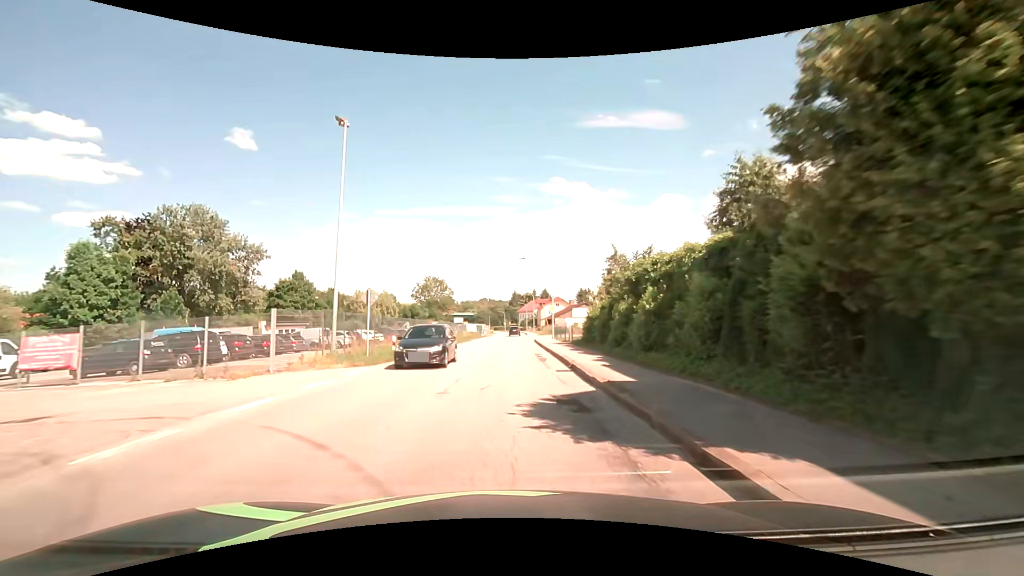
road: secondary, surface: asphalt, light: Day
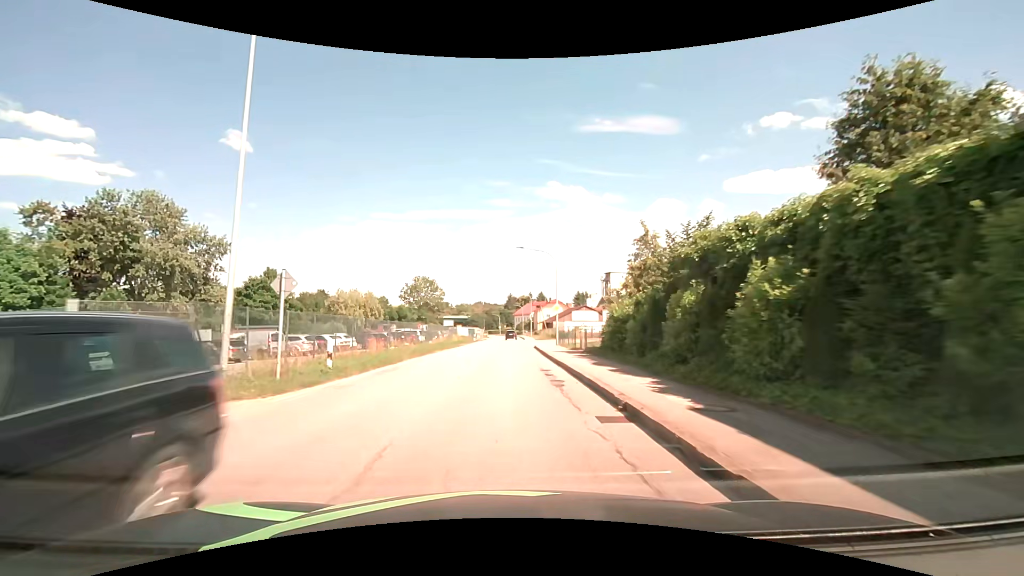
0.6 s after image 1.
(+0.1, +7.6) m; +1°
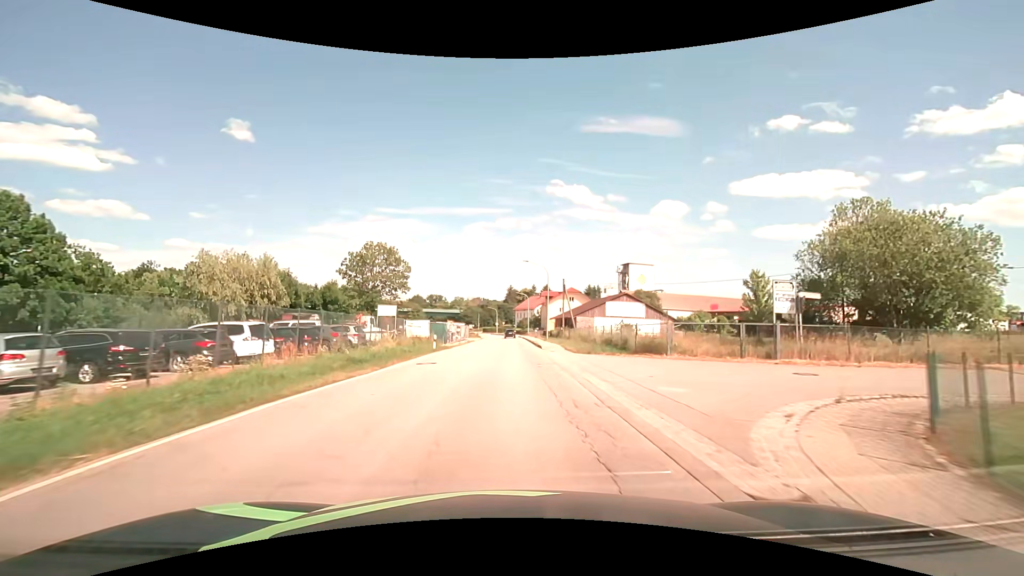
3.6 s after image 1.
(+0.4, +37.9) m; +1°
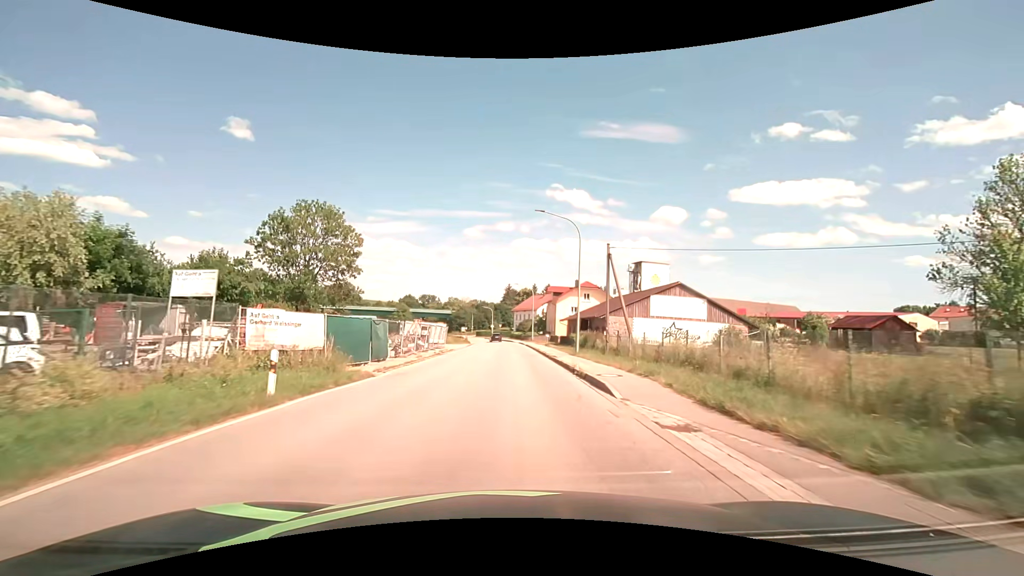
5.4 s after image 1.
(0.0, +22.9) m; 0°
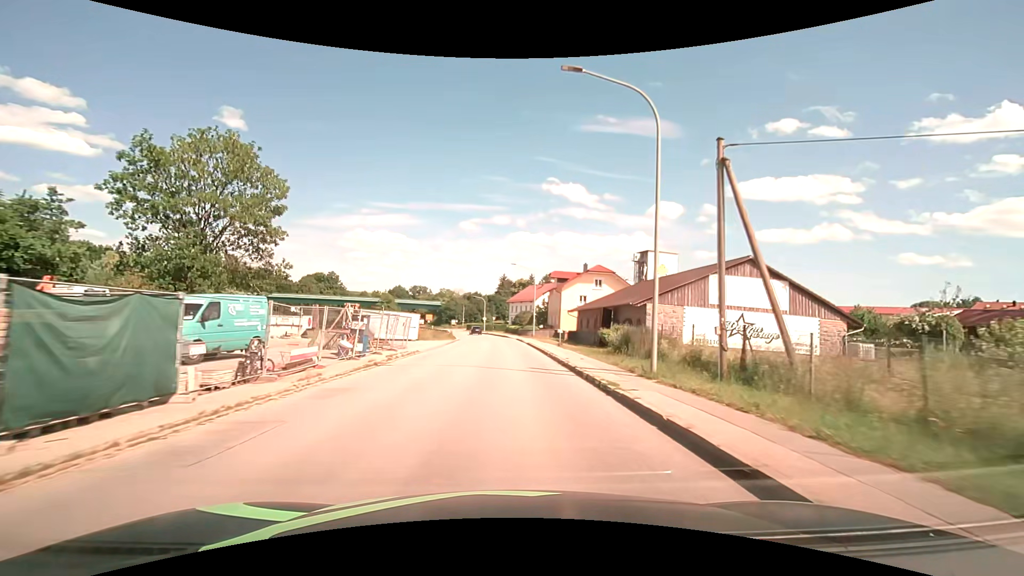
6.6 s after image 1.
(+0.1, +15.2) m; +1°
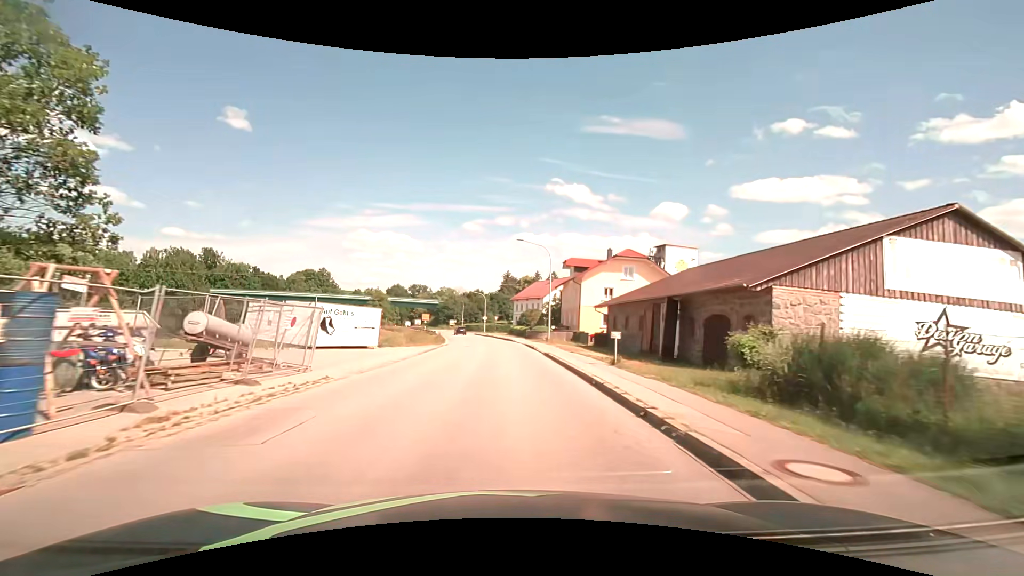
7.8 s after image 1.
(0.0, +15.3) m; 0°
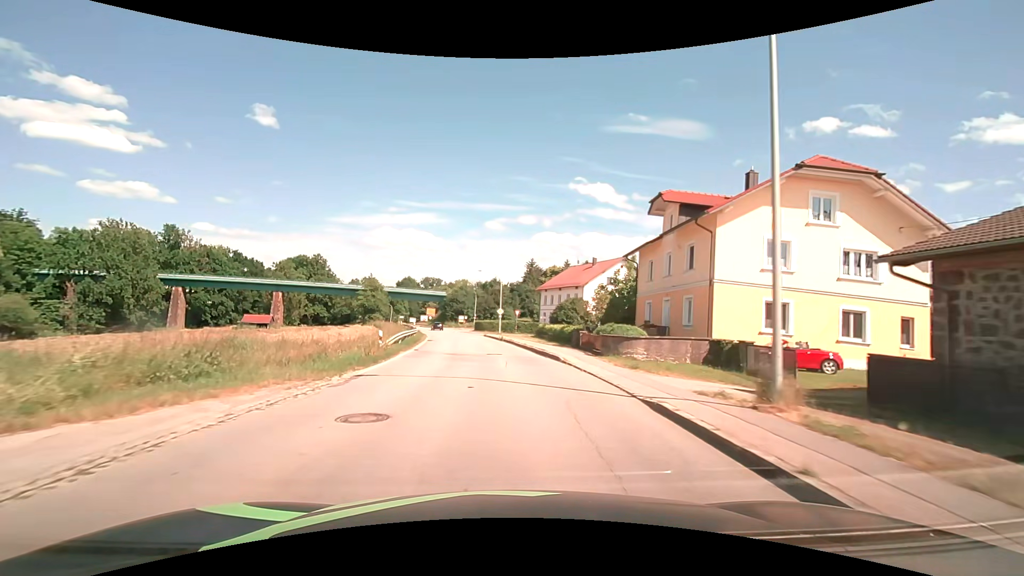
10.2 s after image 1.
(-0.6, +30.6) m; -2°
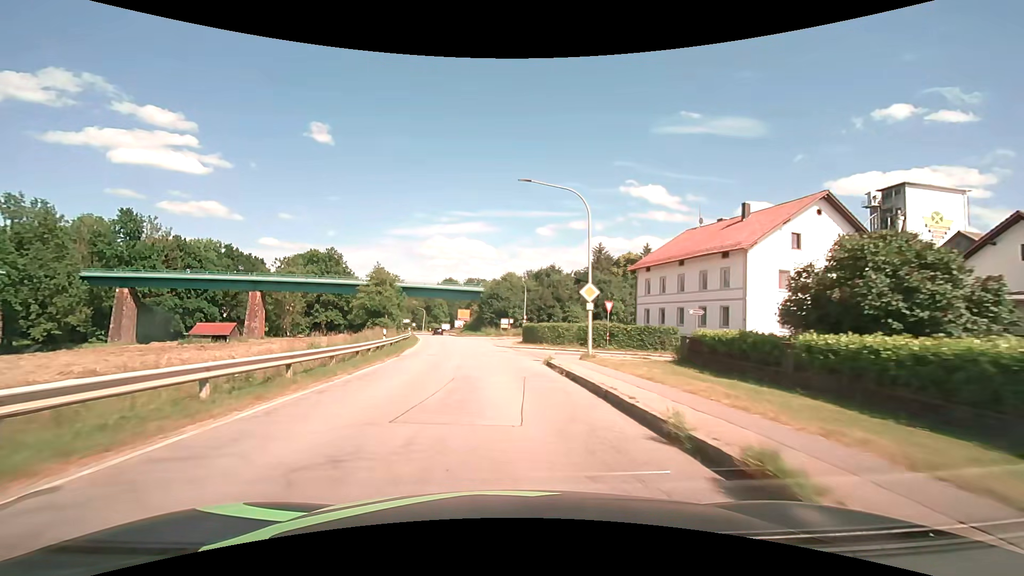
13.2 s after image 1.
(-1.9, +38.2) m; -6°
(0, +10) (-1, +20) (-1, +30) (-2, +40) (-4, +50) (-5, +60) (-7, +70) (-9, +79) (-11, +89) (-13, +99) m
